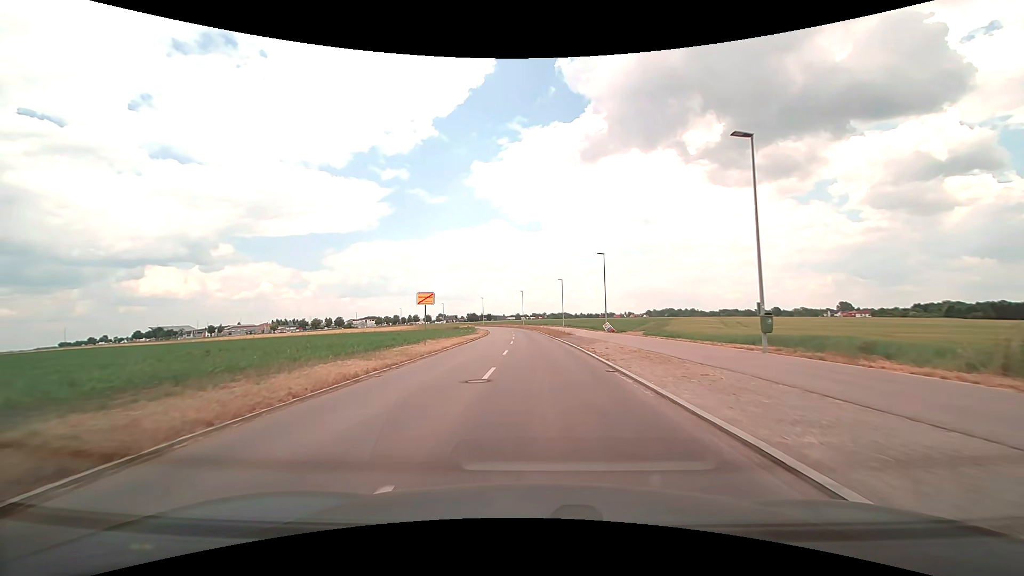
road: tertiary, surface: asphalt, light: Day
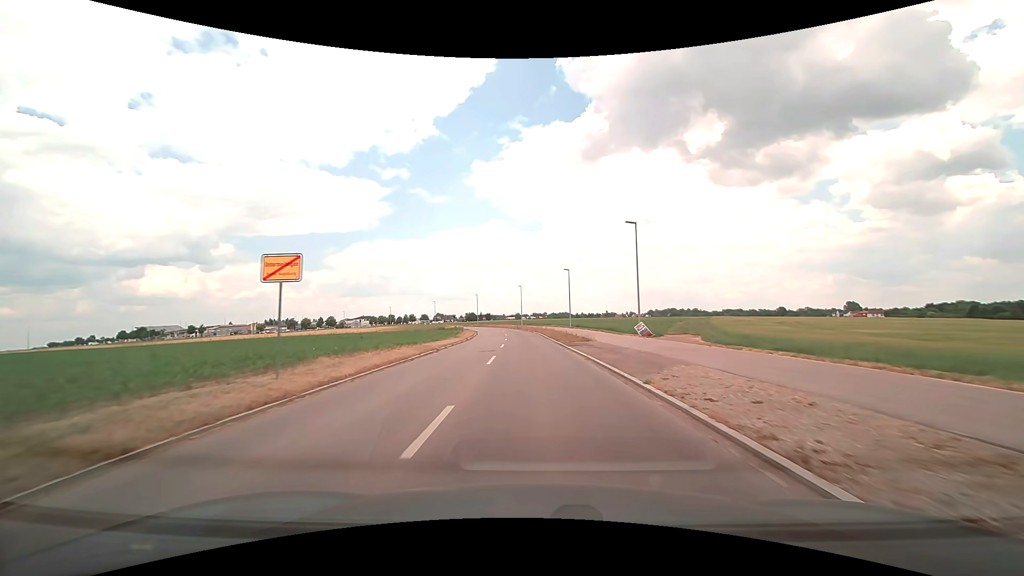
(0.0, +16.2) m; 0°
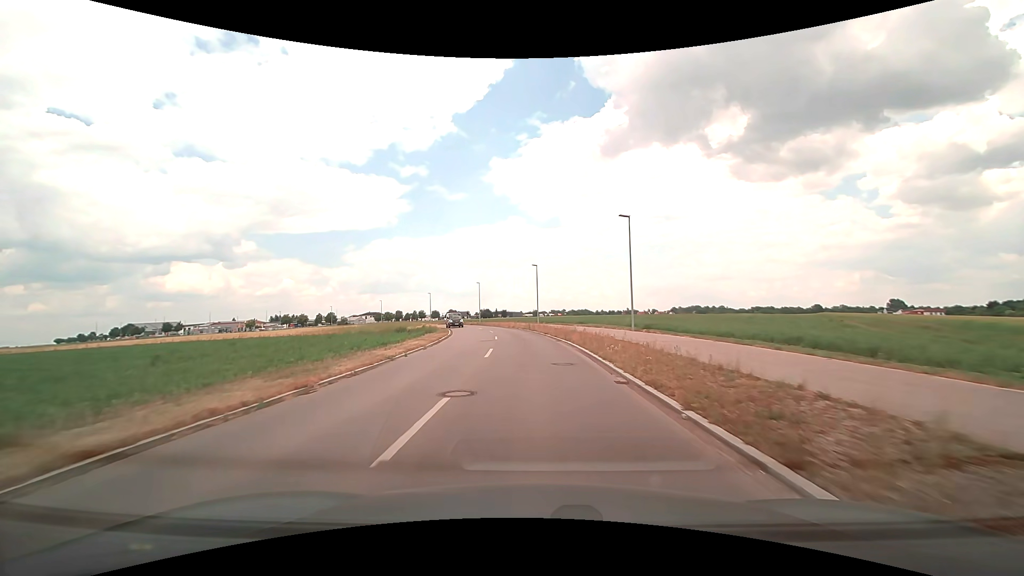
(-0.5, +34.2) m; -2°
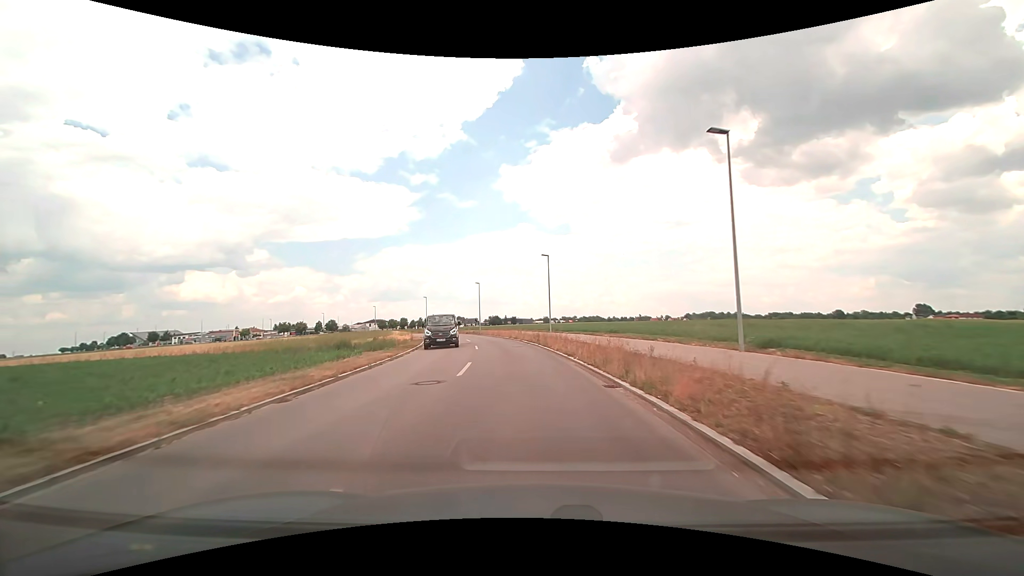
(-0.1, +17.0) m; -1°
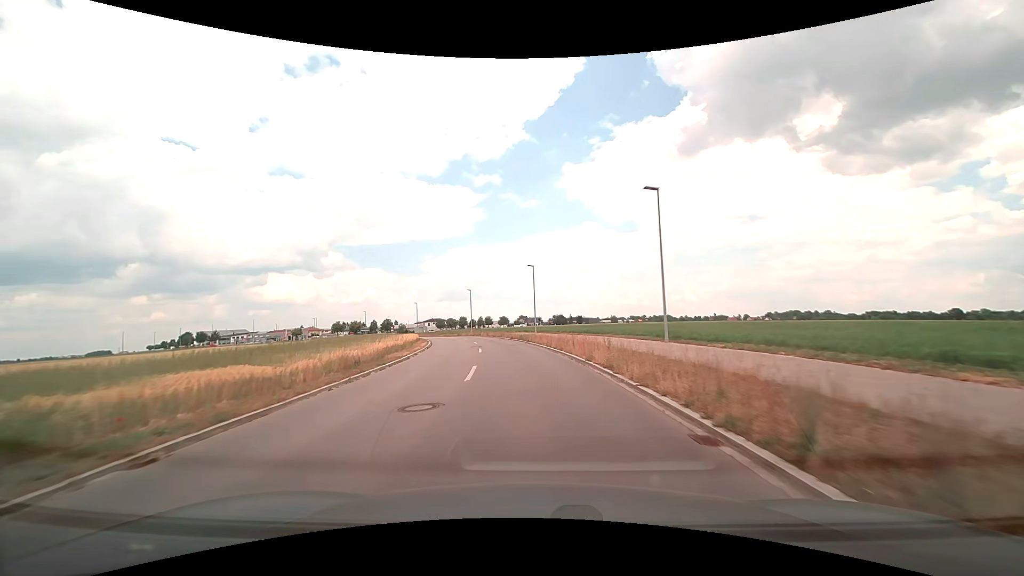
(-1.6, +25.8) m; -7°
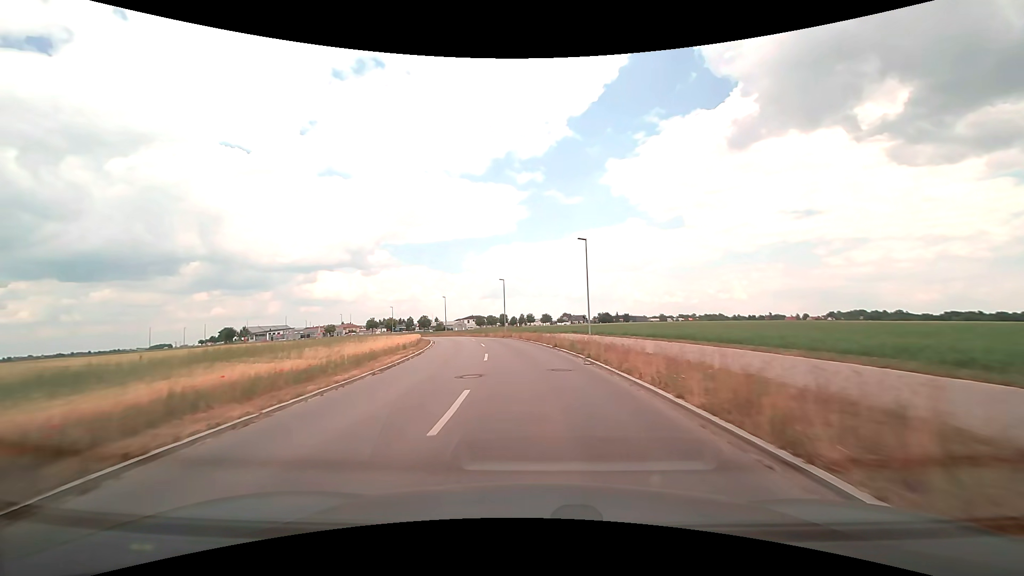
(-0.8, +18.1) m; -5°
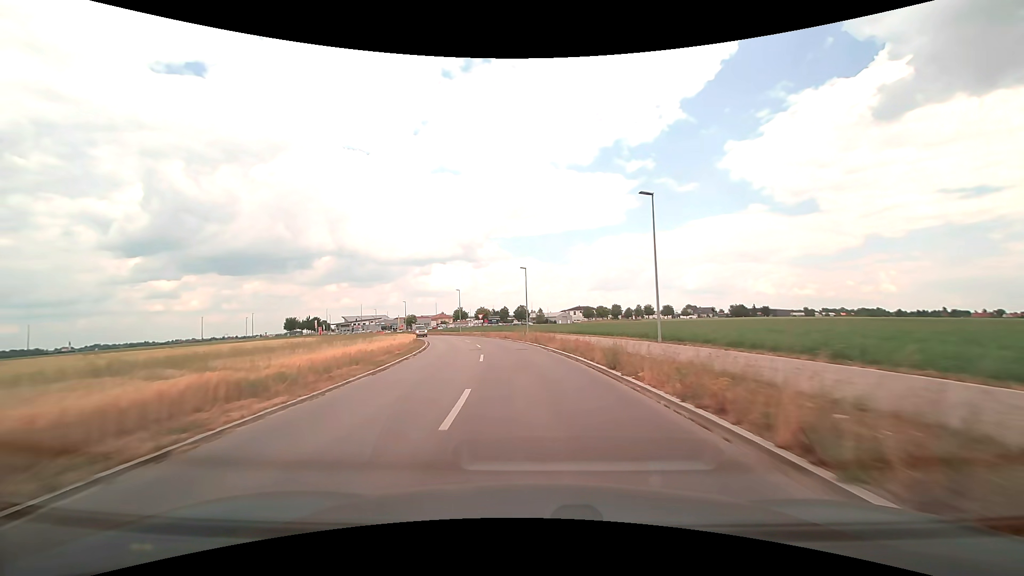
(-4.9, +47.8) m; -12°
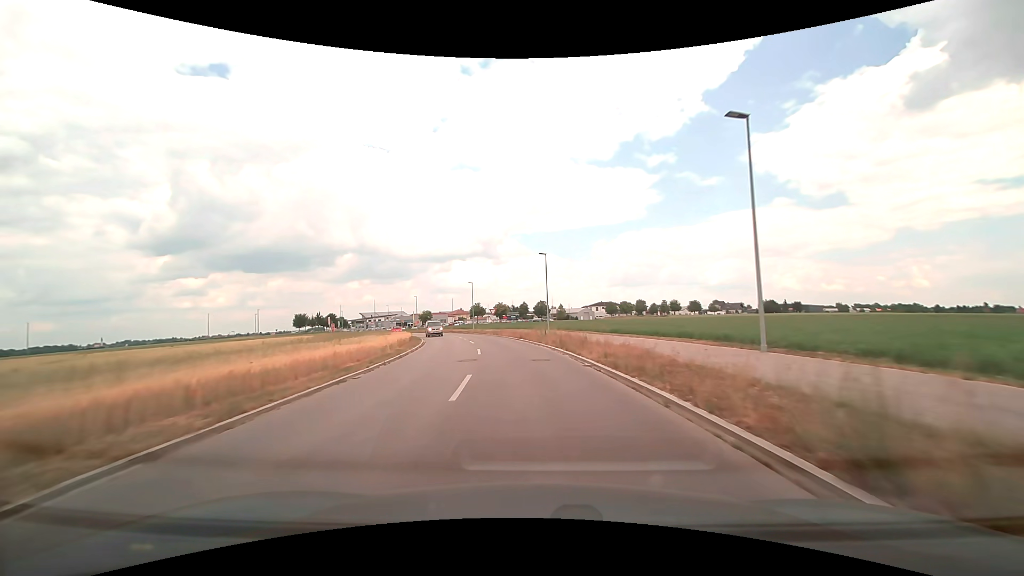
(-0.2, +9.9) m; -3°
(0, +10) (-1, +20) (-2, +30) (-4, +40) (-6, +50) (-9, +59) (-12, +69) (-15, +78) (-19, +87) (-24, +96) m
